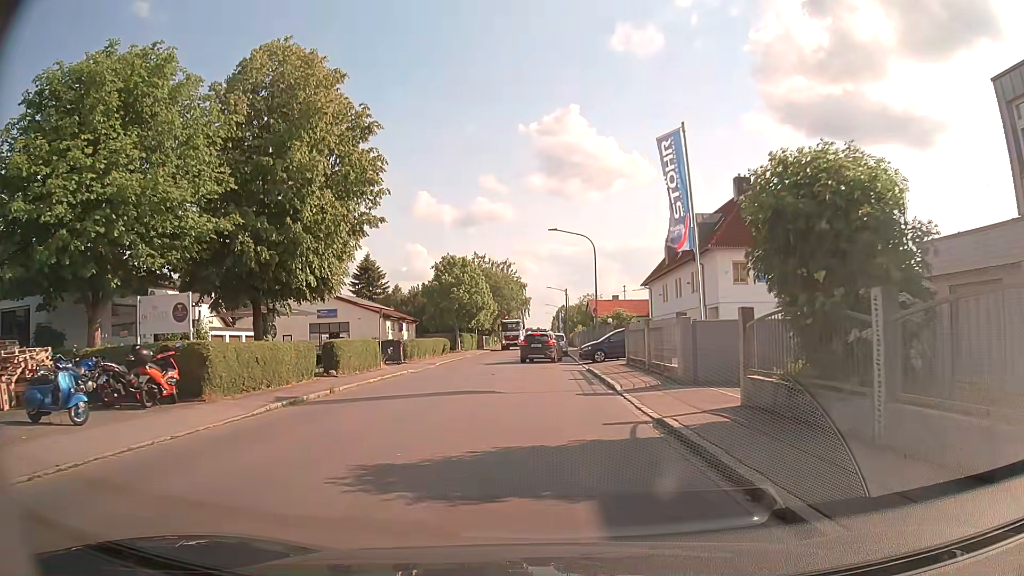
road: residential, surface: asphalt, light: Day
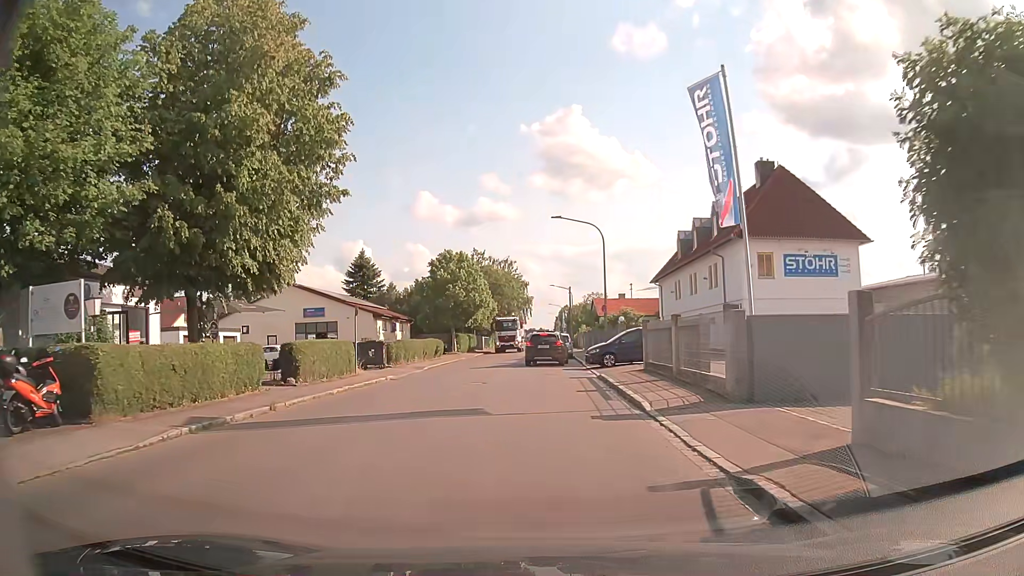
(0.0, +4.4) m; +1°
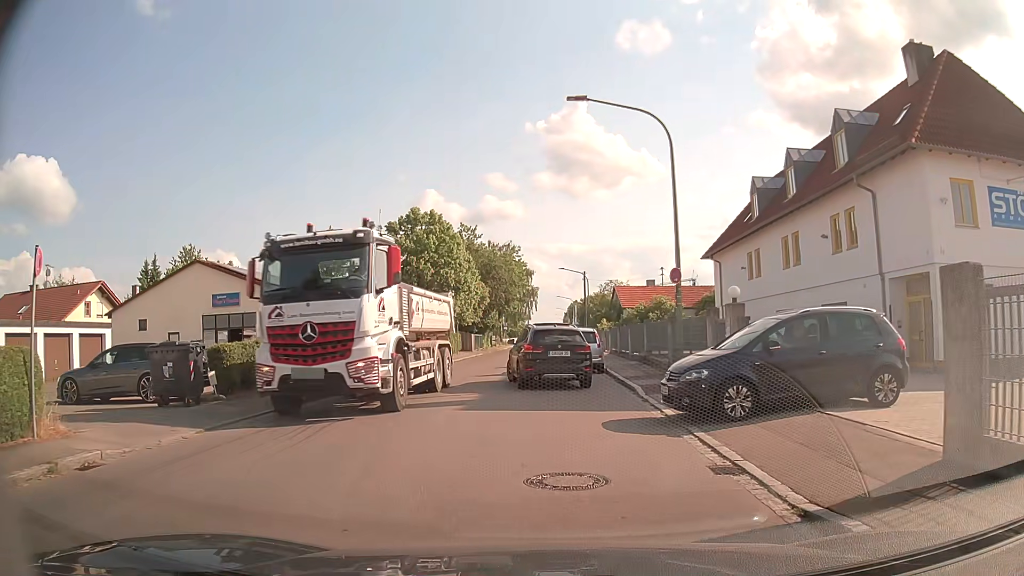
(-0.3, +17.9) m; -2°
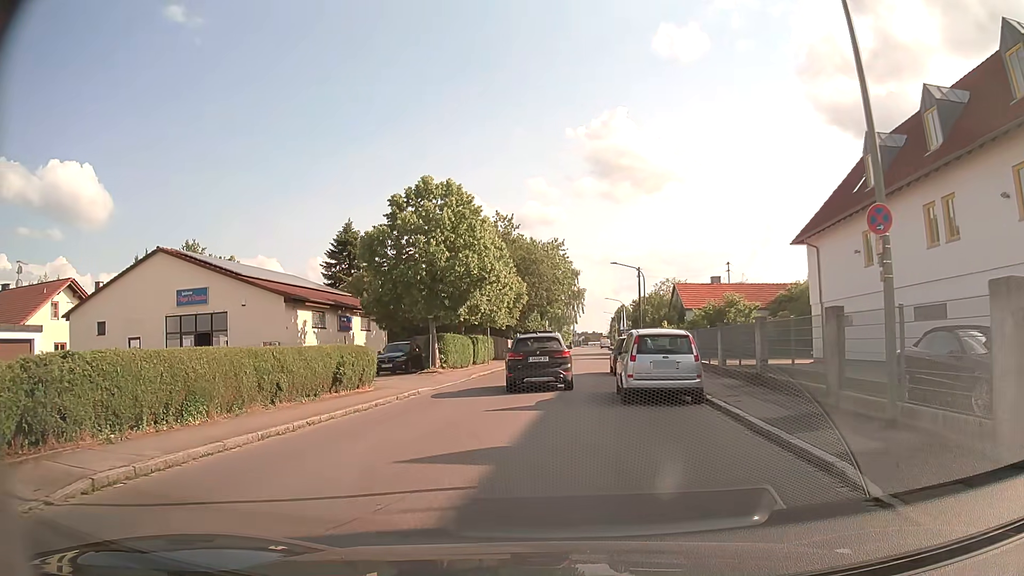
(-0.2, +9.4) m; -4°
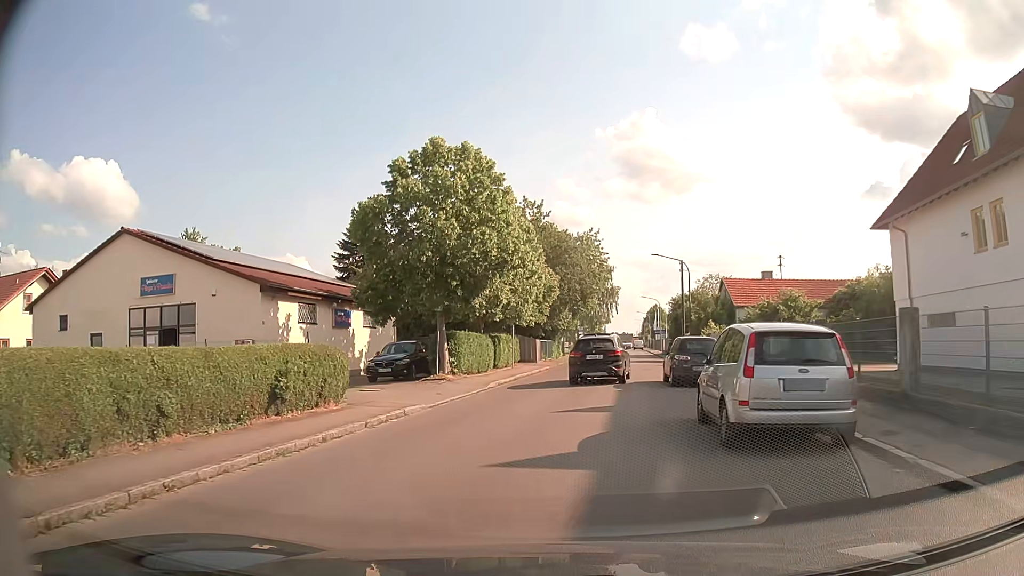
(-0.2, +6.2) m; -3°
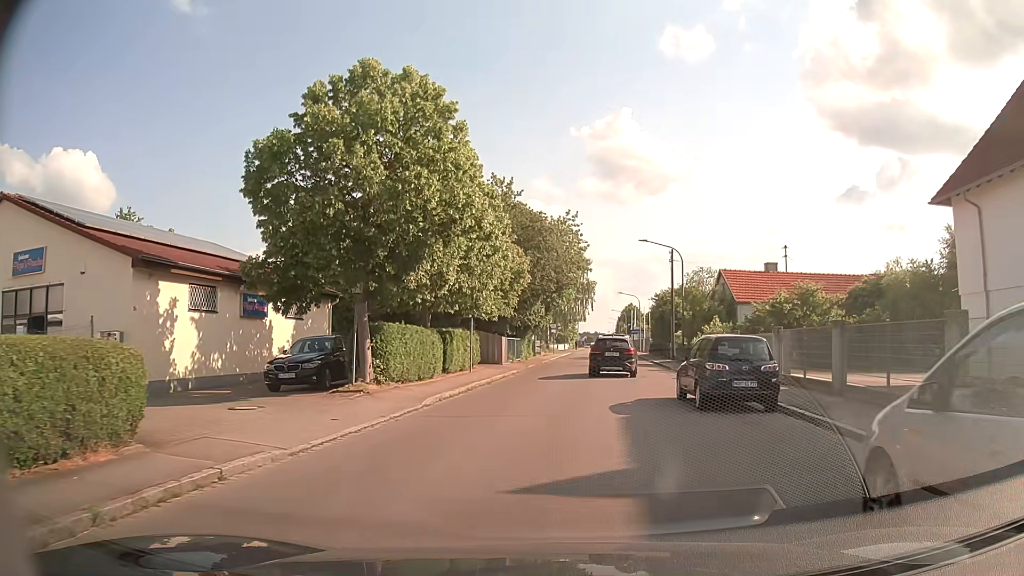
(+0.1, +7.3) m; +2°
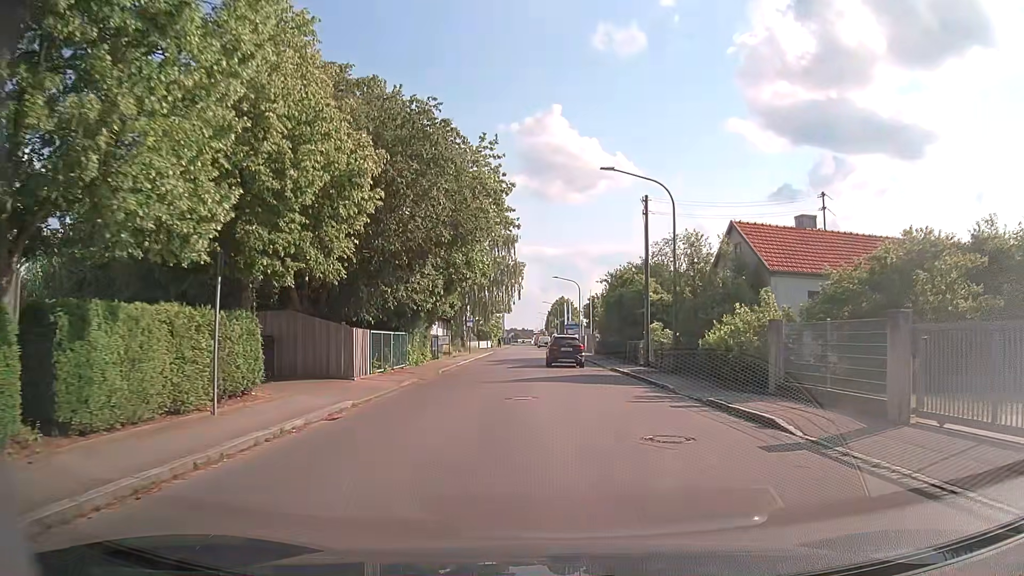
(+1.1, +17.8) m; +7°
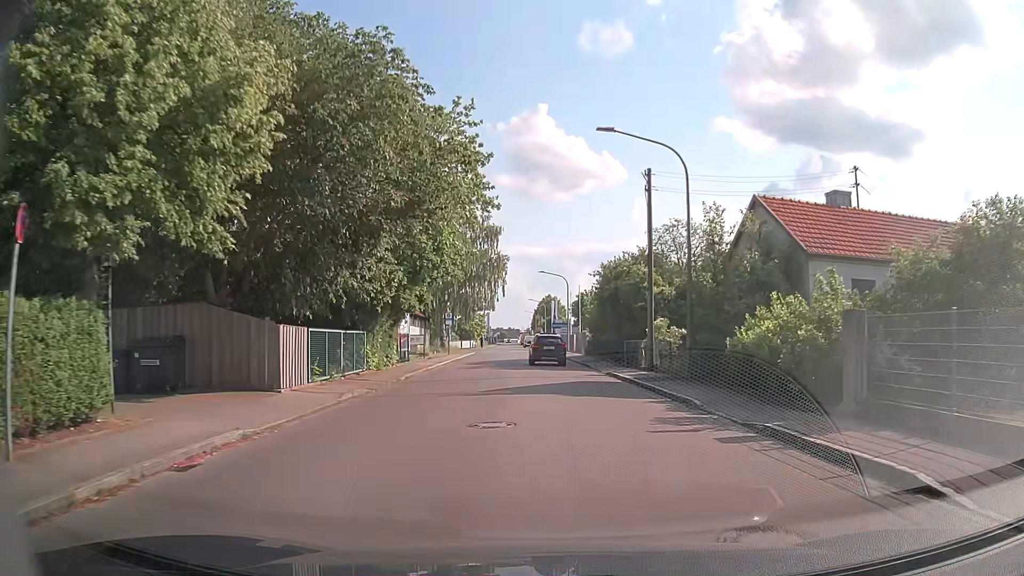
(0.0, +4.9) m; +2°
(0, +10) (0, +20) (0, +30) (0, +40) (-1, +50) (-1, +60) (-2, +70) (-3, +80) (-4, +90) (-5, +100) m
